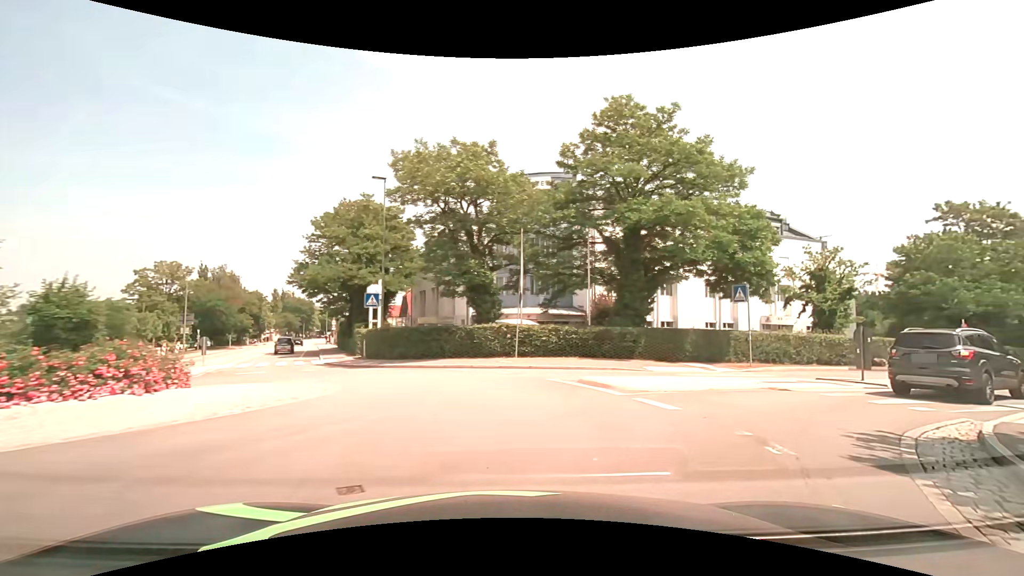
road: tertiary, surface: asphalt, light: Day
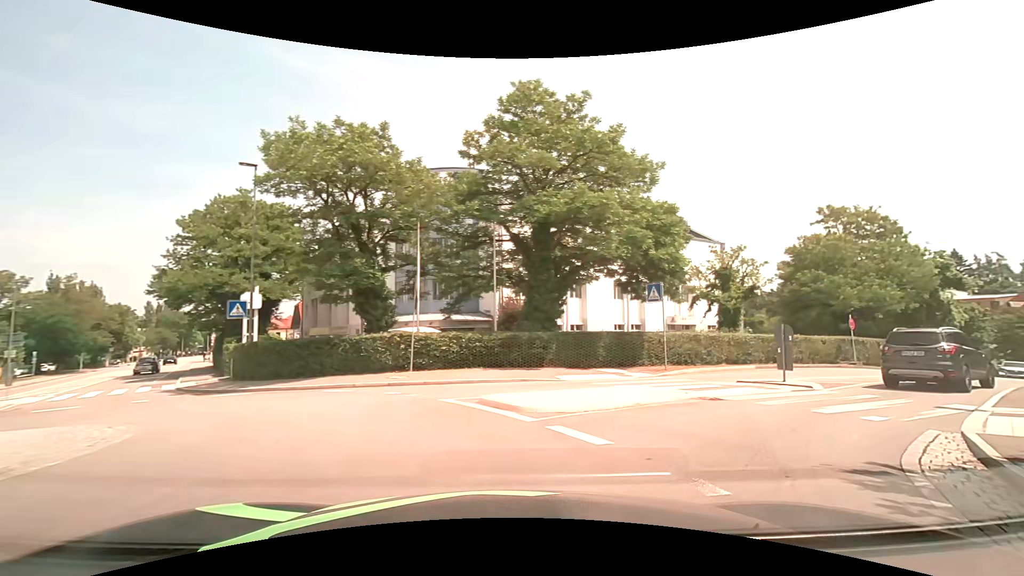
(+0.3, +2.8) m; +10°
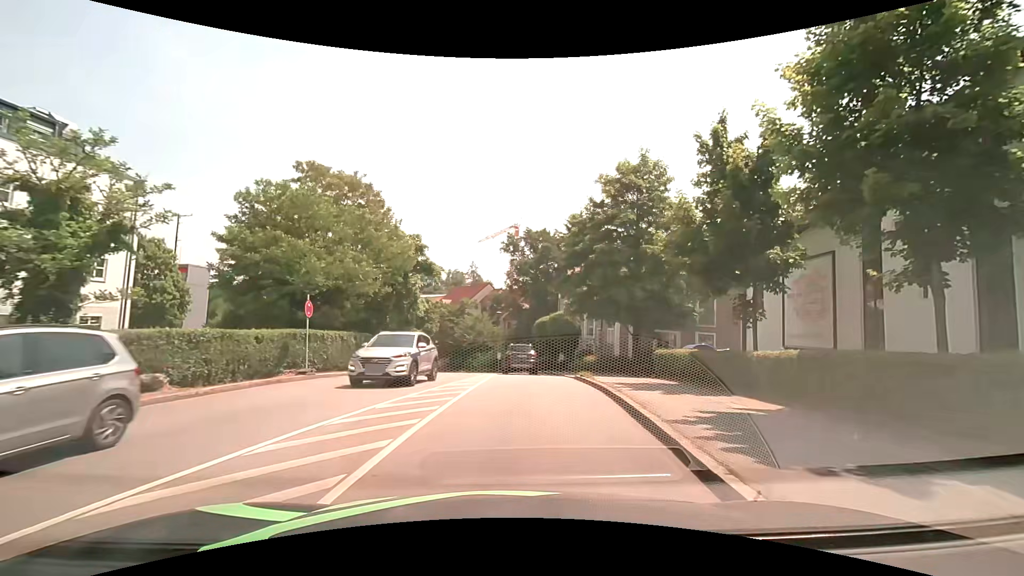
(+8.5, +13.6) m; +55°
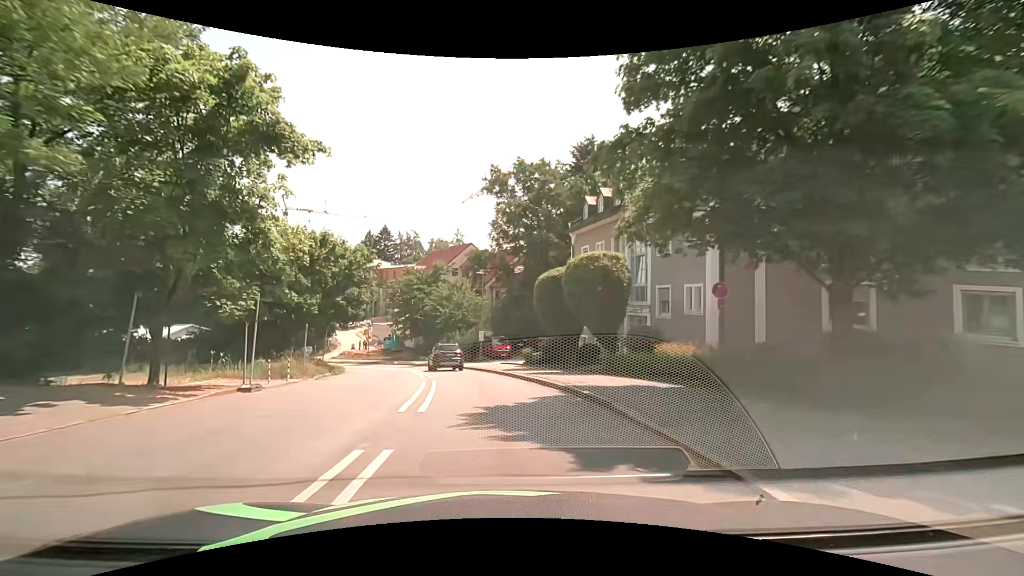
(+0.6, +21.3) m; +1°
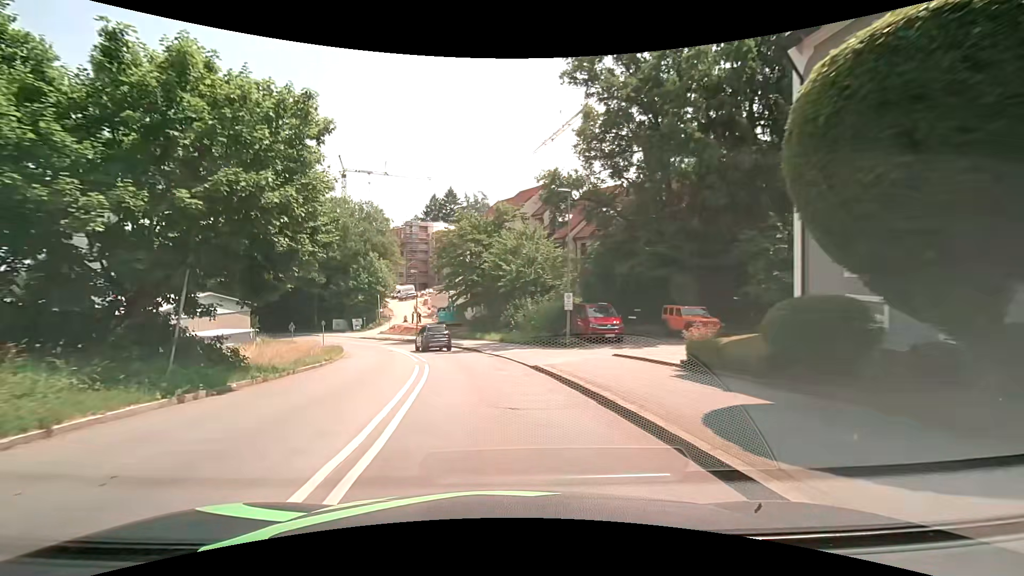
(-1.2, +19.6) m; -9°
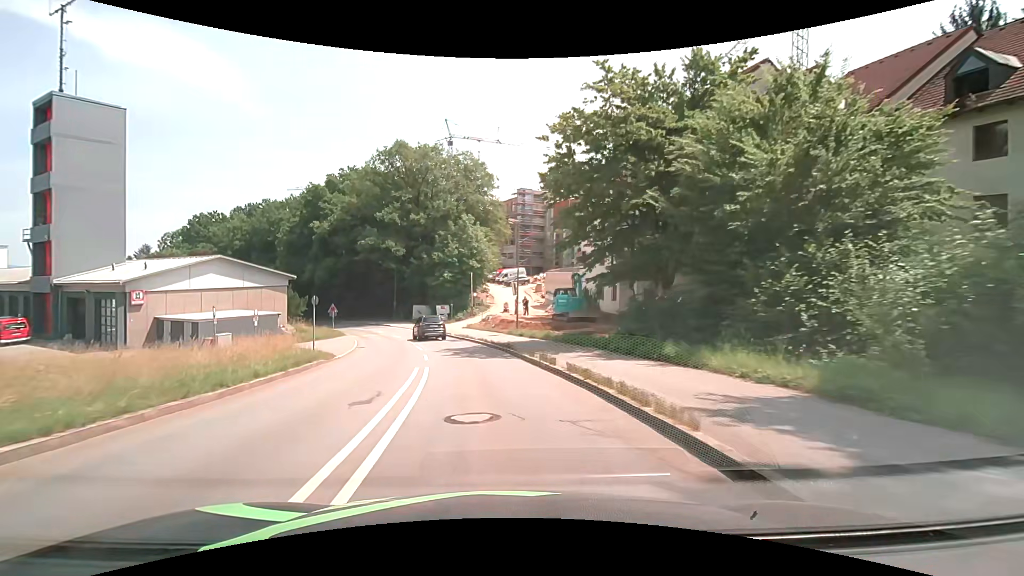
(-3.2, +27.3) m; -13°
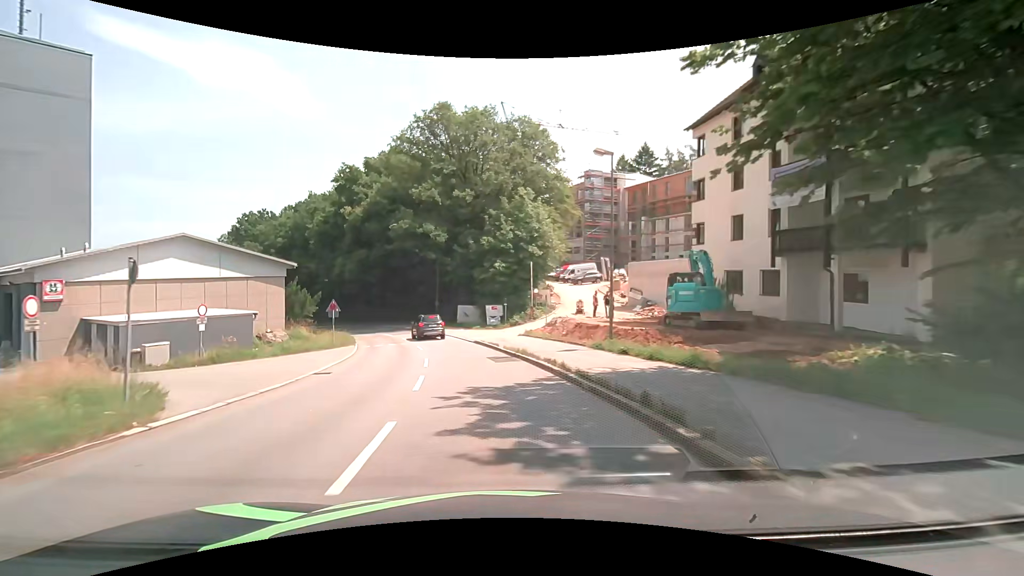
(-0.9, +14.4) m; -7°
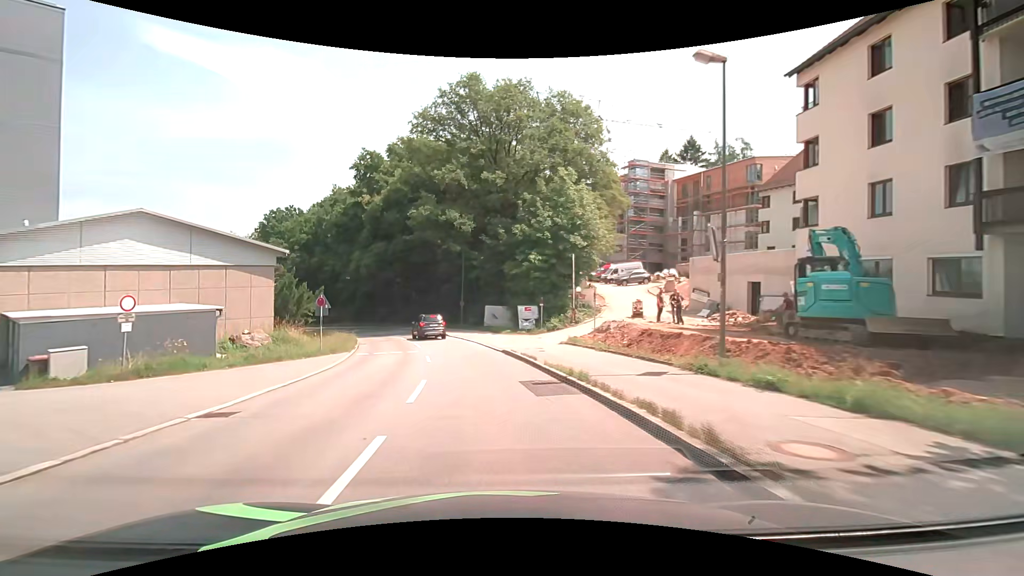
(-0.2, +7.3) m; -4°
